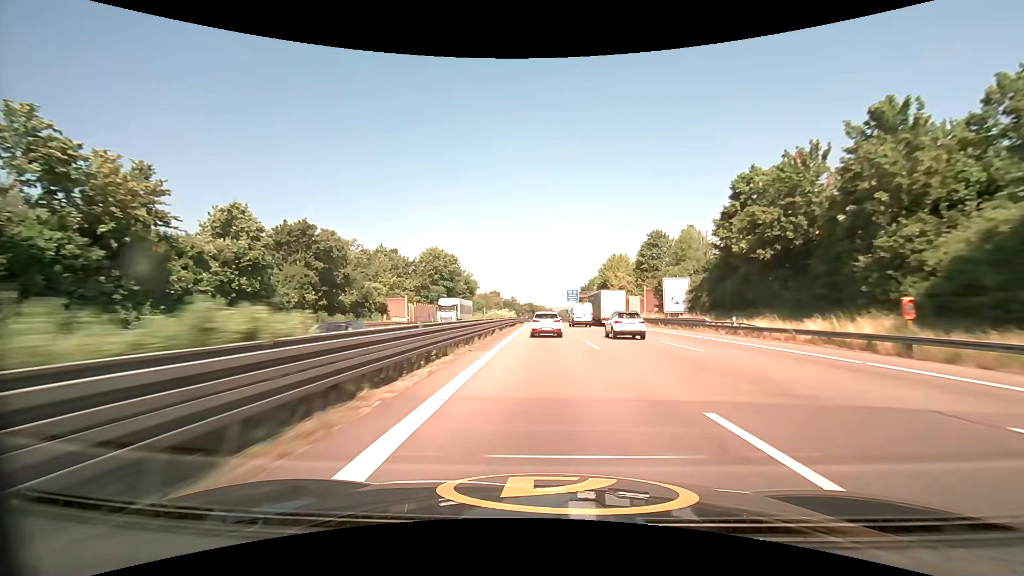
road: motorway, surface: asphalt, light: Day
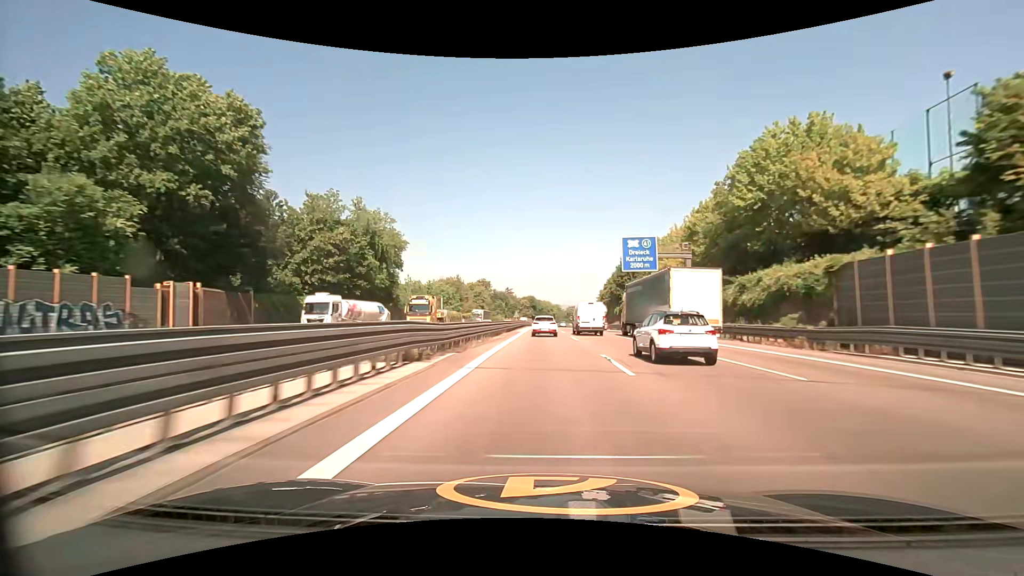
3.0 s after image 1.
(+0.3, +98.4) m; 0°
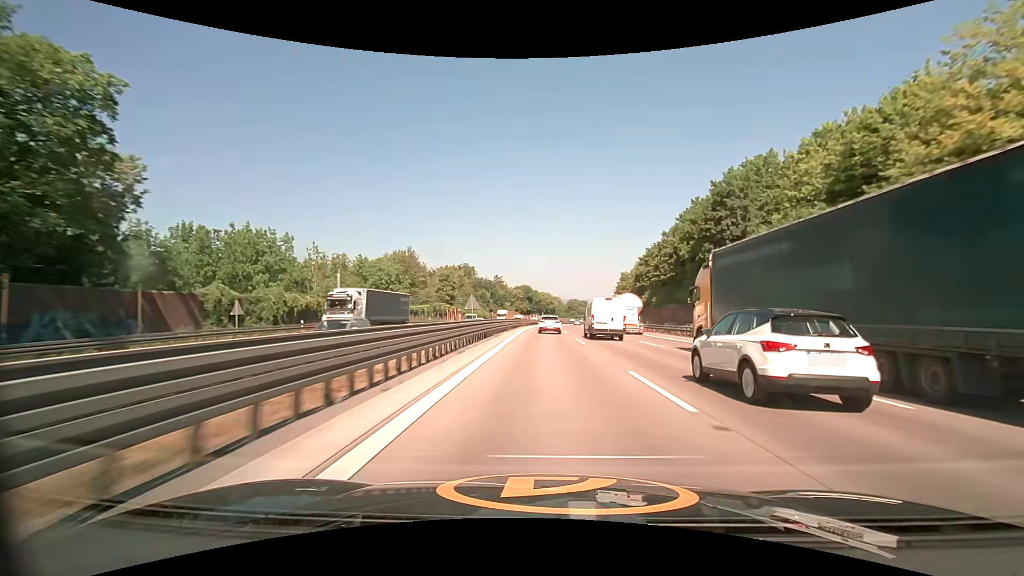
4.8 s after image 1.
(-0.1, +58.8) m; 0°
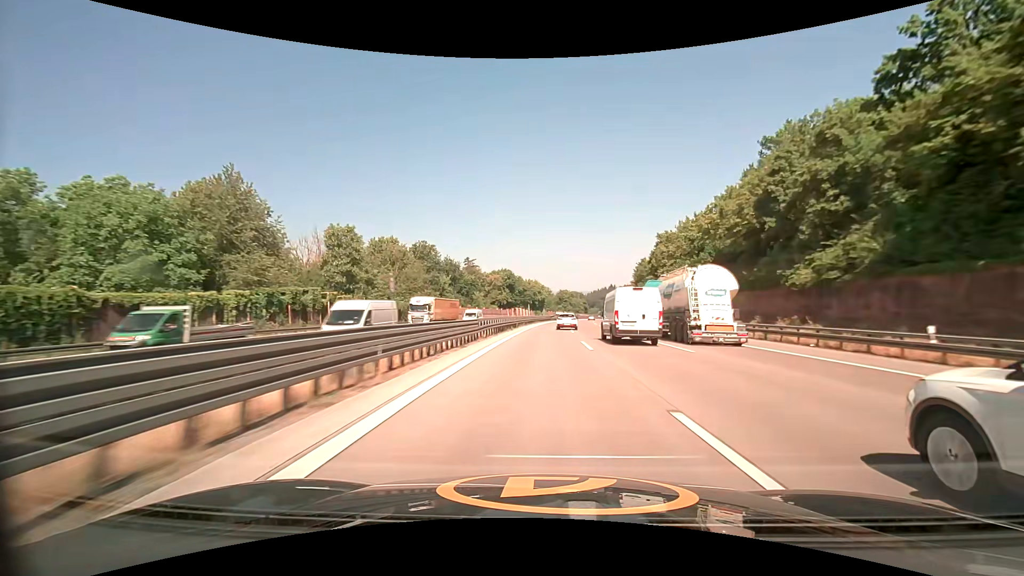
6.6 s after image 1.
(+0.7, +59.4) m; +1°
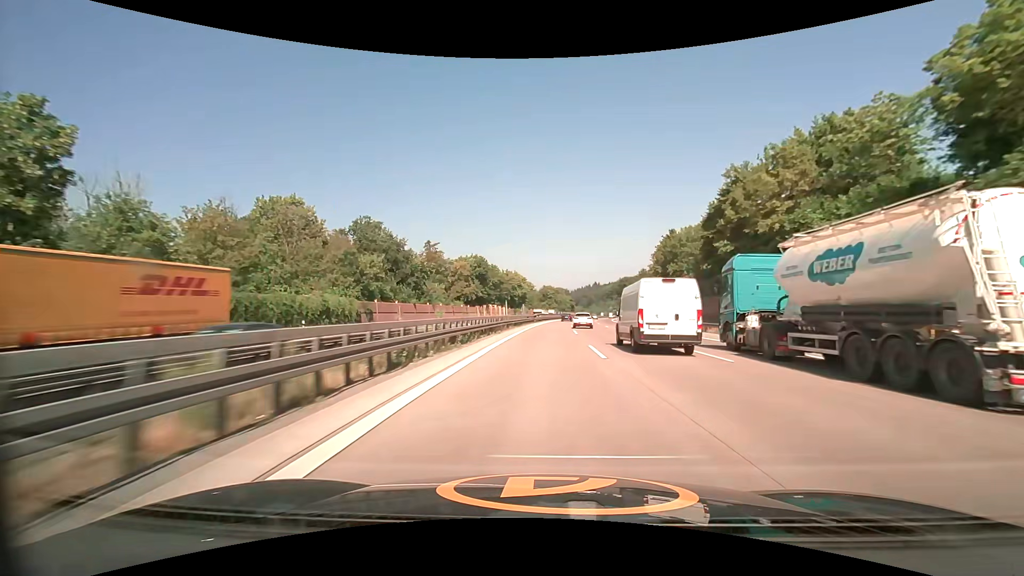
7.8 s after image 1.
(+0.7, +39.8) m; +2°
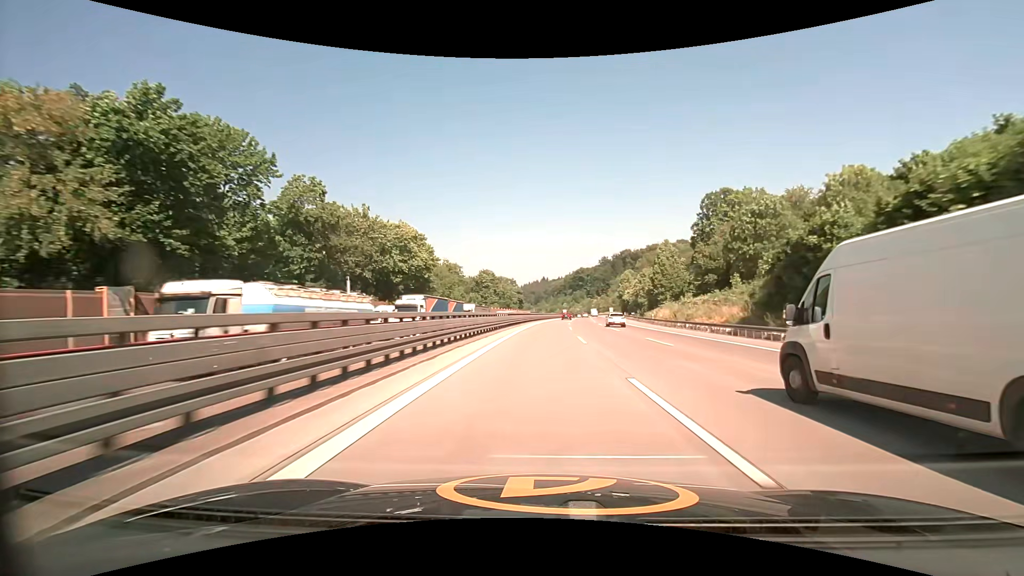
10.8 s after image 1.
(+5.4, +100.7) m; +6°
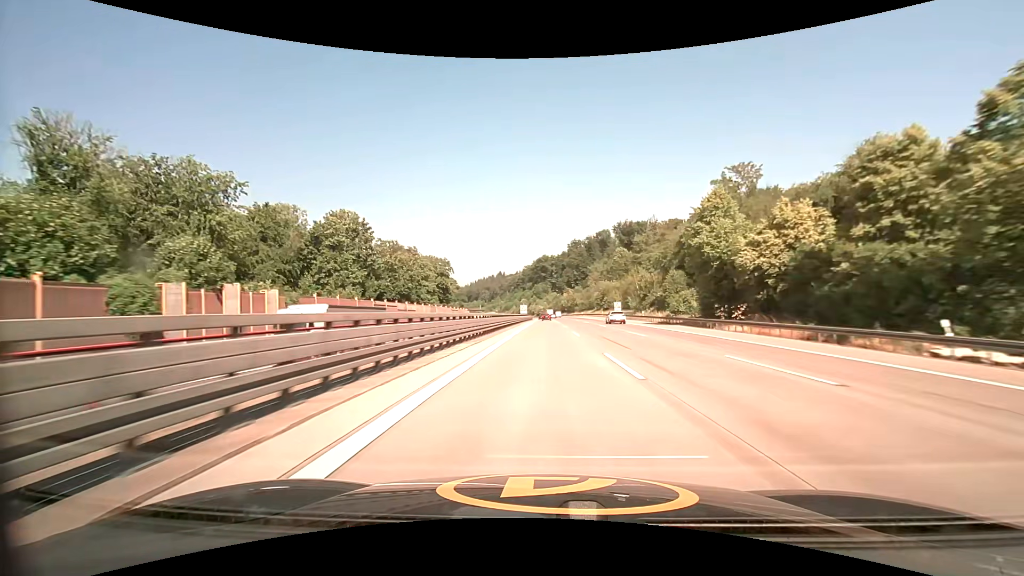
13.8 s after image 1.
(+4.8, +101.8) m; +5°
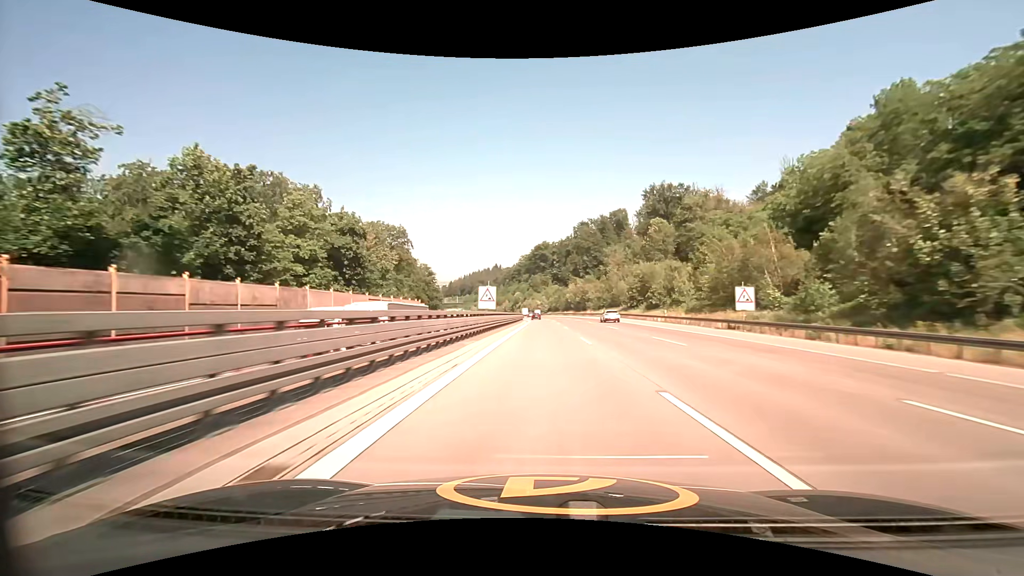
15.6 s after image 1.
(+0.6, +61.5) m; 0°
(0, +10) (0, +20) (0, +30) (0, +40) (0, +50) (0, +60) (0, +70) (0, +80) (-1, +90) (-1, +100) m
